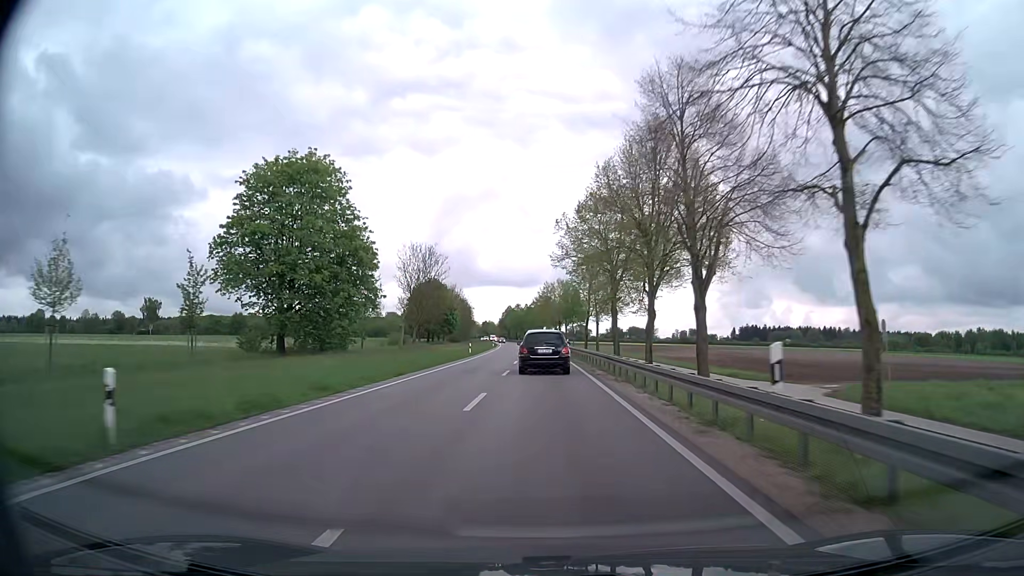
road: primary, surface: asphalt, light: Day
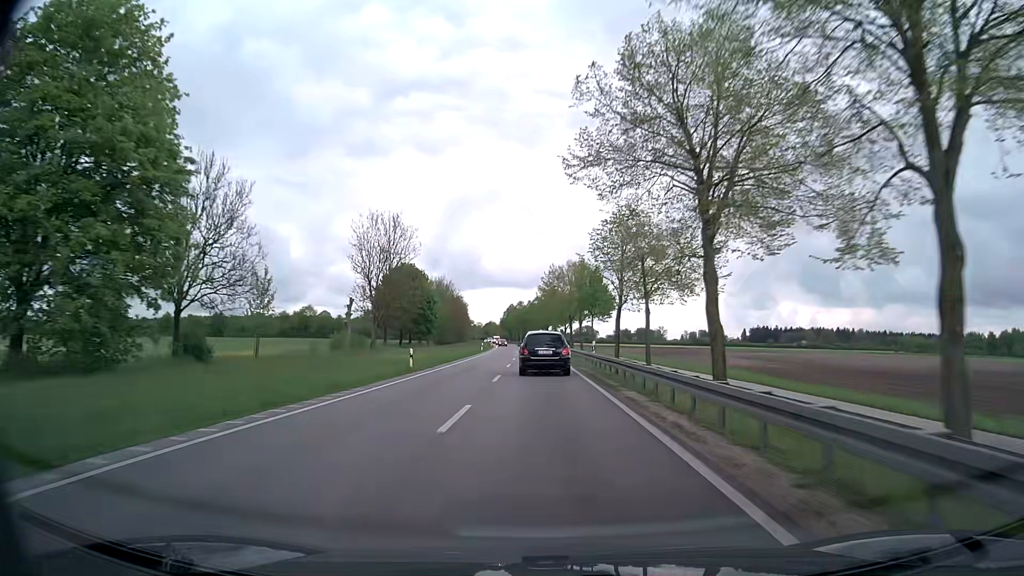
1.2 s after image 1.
(0.0, +26.9) m; 0°
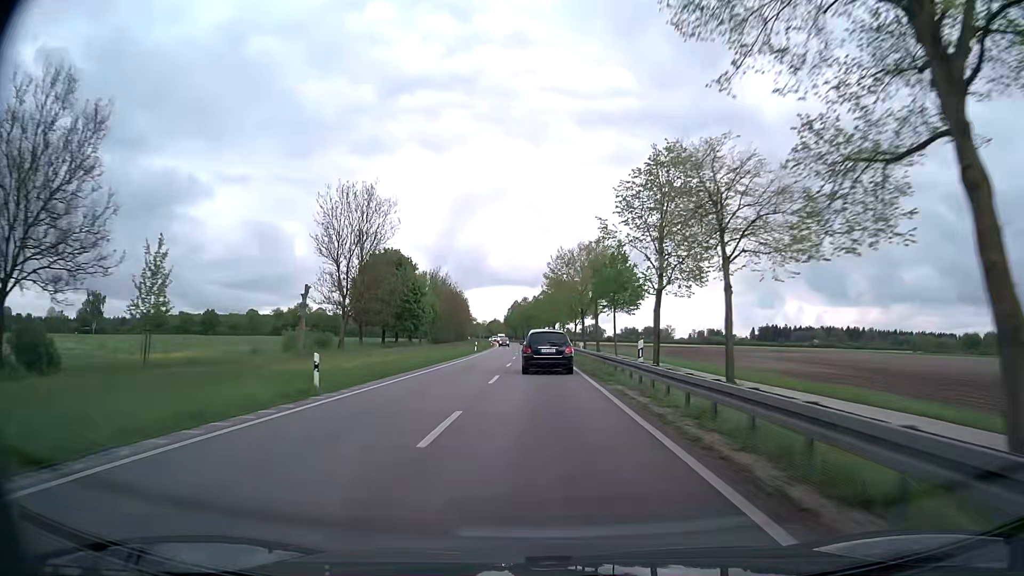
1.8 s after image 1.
(-0.1, +13.6) m; -1°
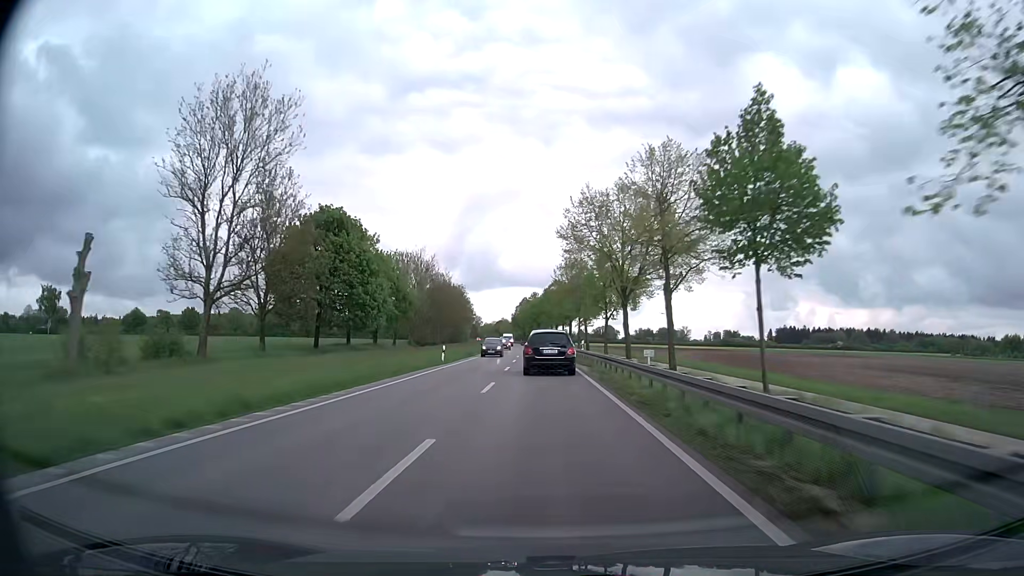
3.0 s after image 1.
(-0.1, +27.6) m; -1°
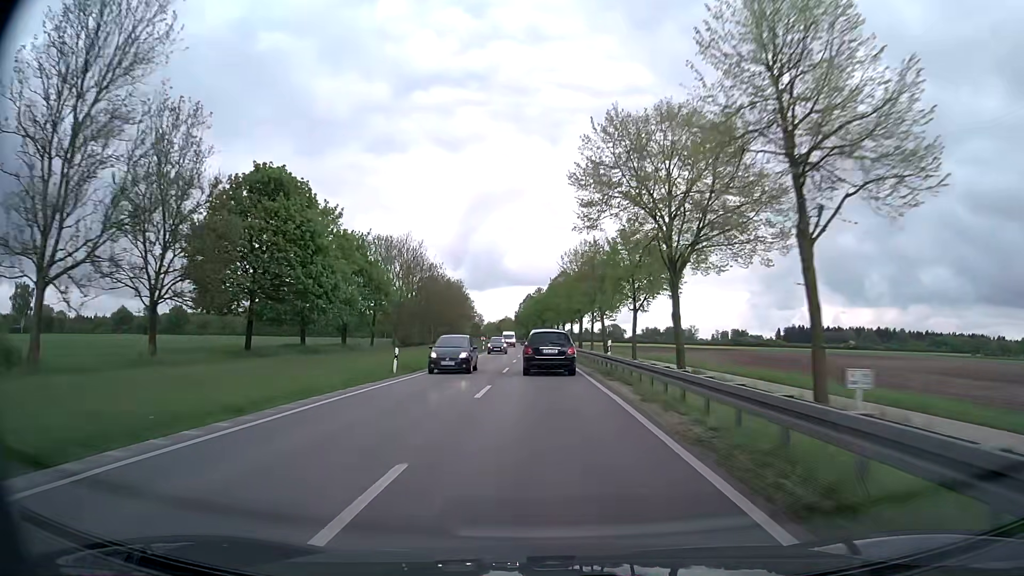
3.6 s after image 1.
(-0.1, +13.9) m; -1°
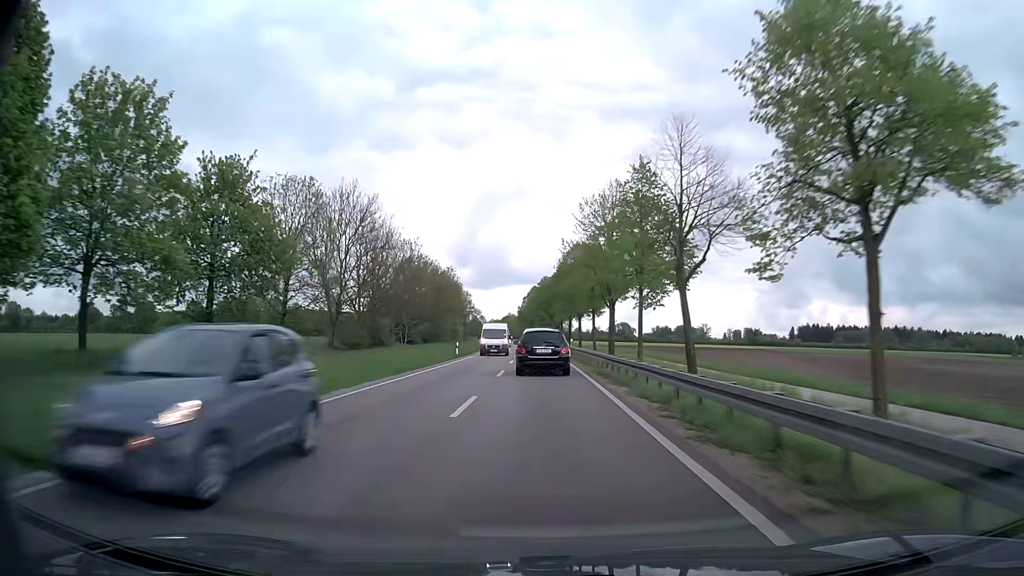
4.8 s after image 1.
(-0.1, +27.7) m; 0°
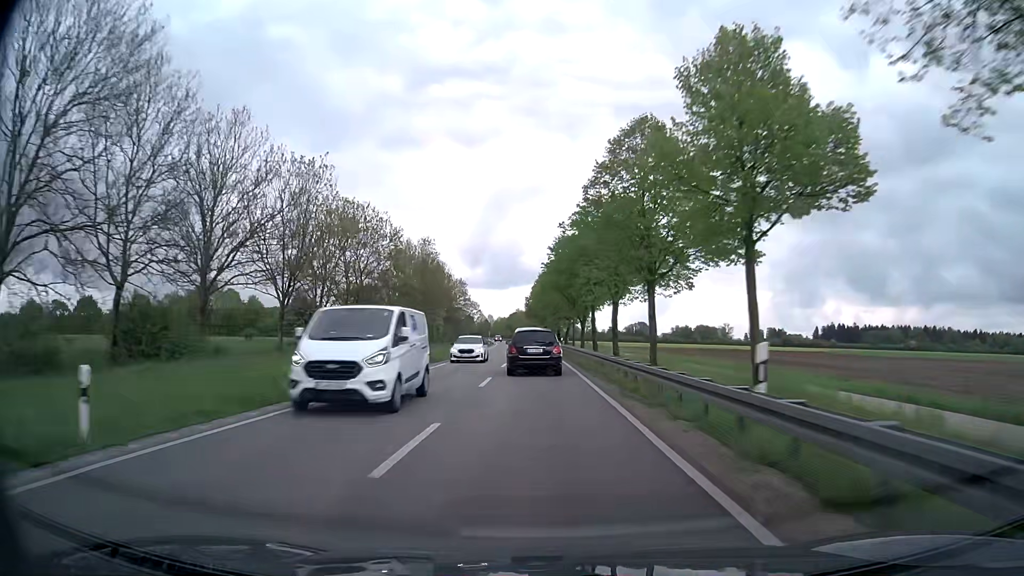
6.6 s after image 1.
(-0.4, +41.2) m; -1°
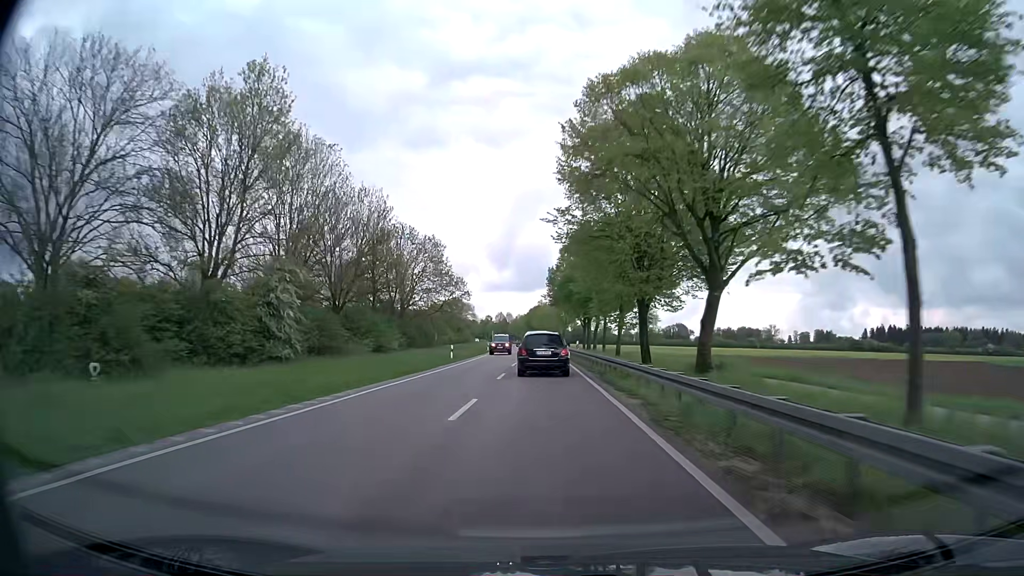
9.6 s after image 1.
(-1.4, +67.4) m; -2°
(0, +10) (0, +20) (0, +30) (0, +40) (-1, +50) (-1, +60) (-1, +70) (-1, +80) (-2, +90) (-2, +100) m
